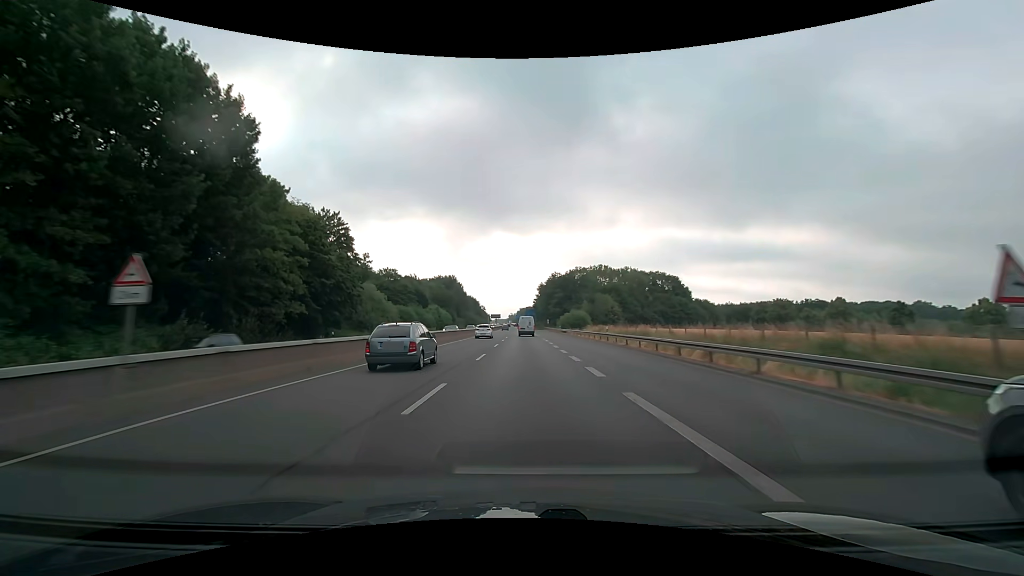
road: trunk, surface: asphalt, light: Day
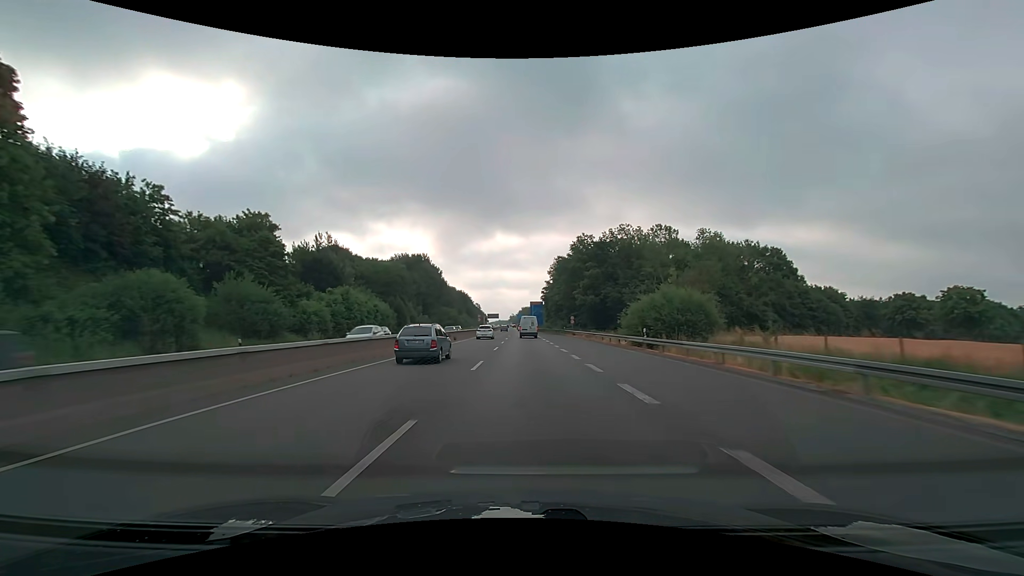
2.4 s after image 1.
(-0.5, +64.7) m; 0°
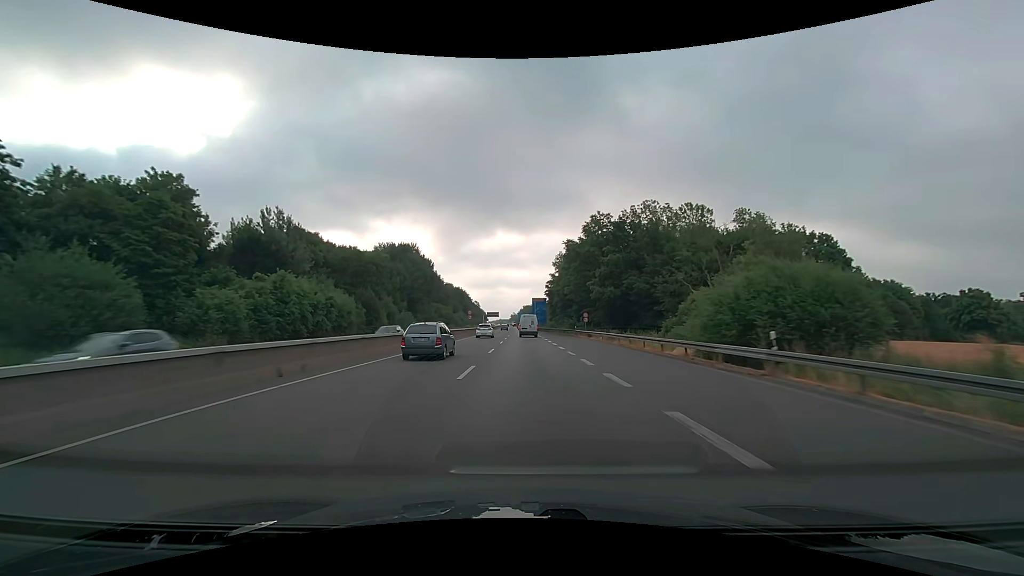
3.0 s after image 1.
(0.0, +15.9) m; 0°
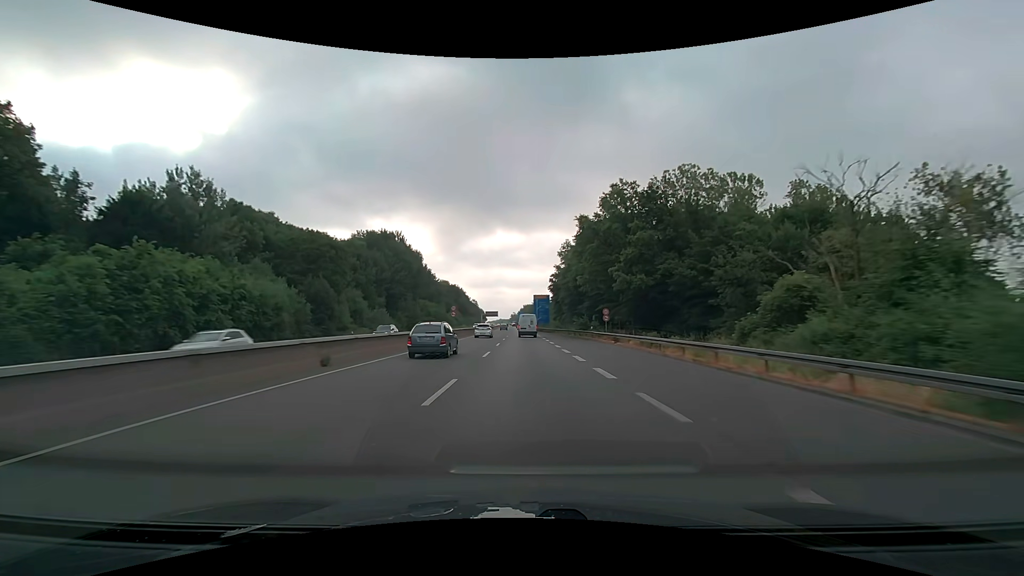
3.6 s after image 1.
(0.0, +15.8) m; 0°
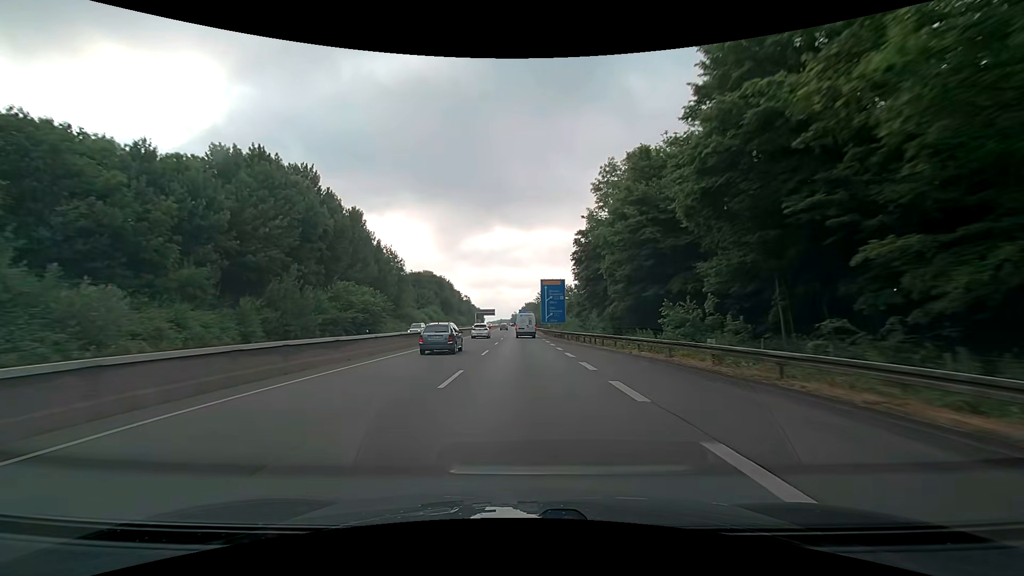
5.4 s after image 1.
(-0.2, +46.4) m; 0°
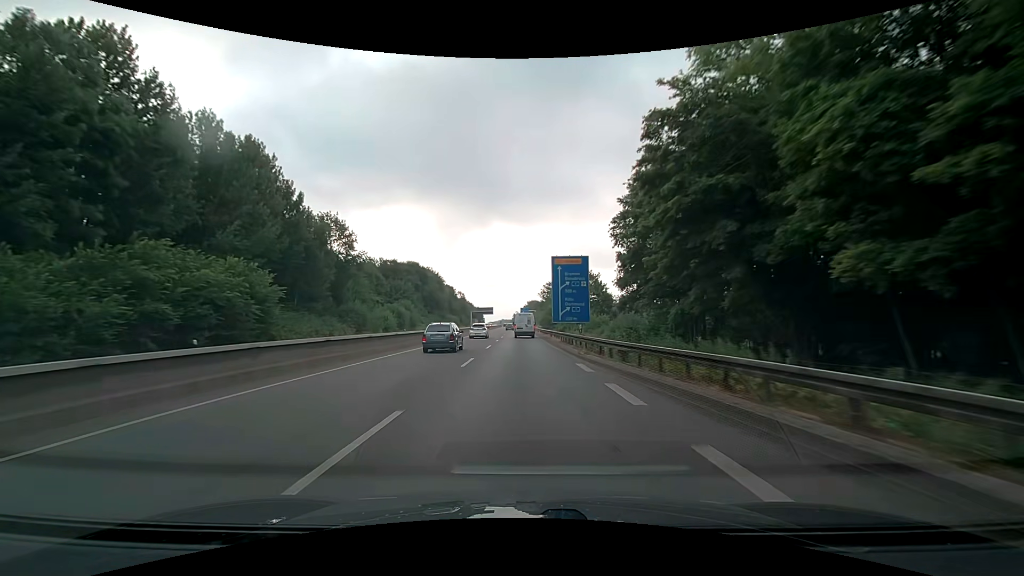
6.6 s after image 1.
(0.0, +30.4) m; 0°
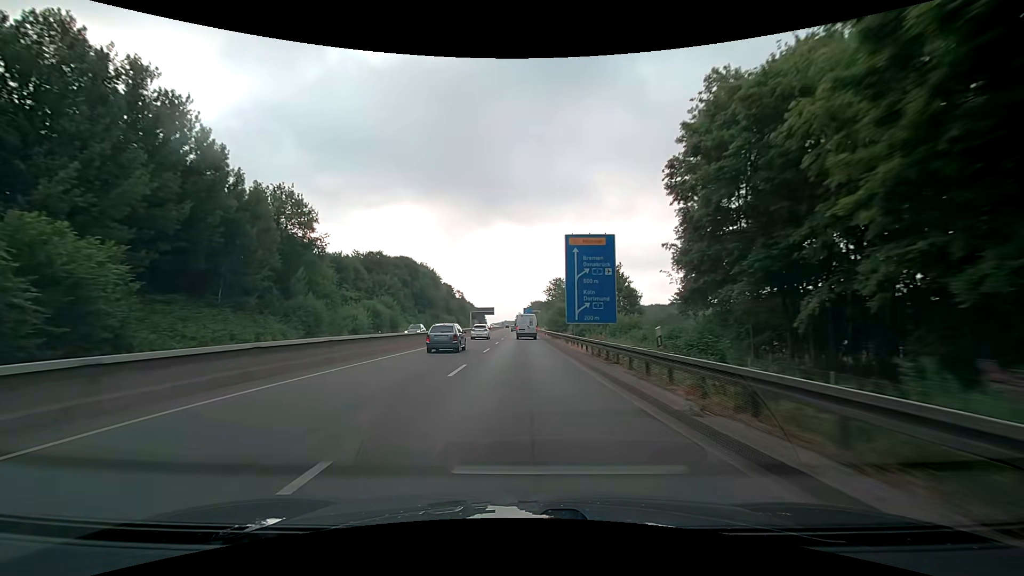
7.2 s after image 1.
(0.0, +15.1) m; 0°
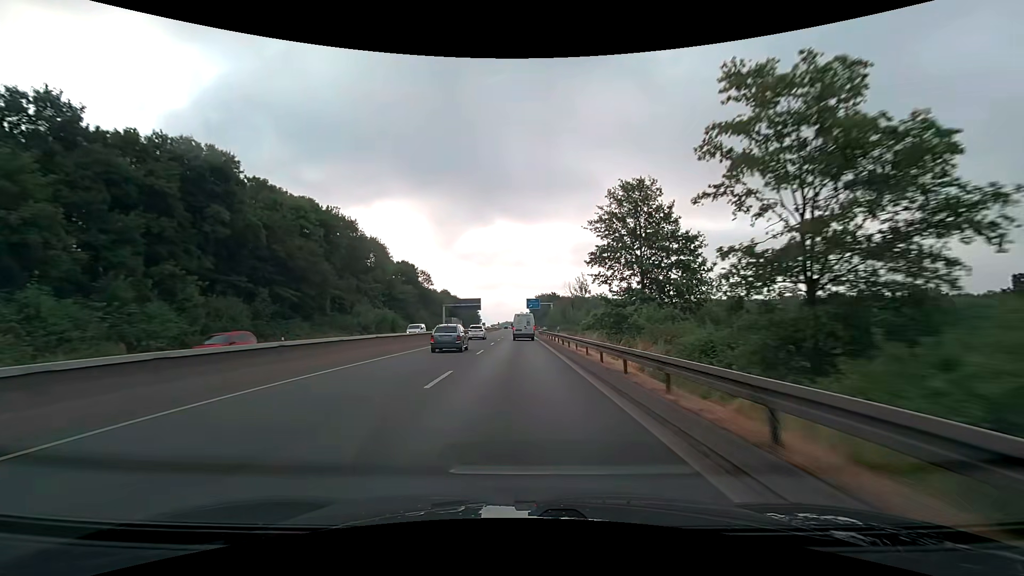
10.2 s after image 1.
(-0.2, +74.4) m; 0°
(0, +10) (0, +20) (0, +30) (0, +40) (0, +50) (-1, +60) (-1, +70) (0, +80) (0, +90) (0, +100) m
